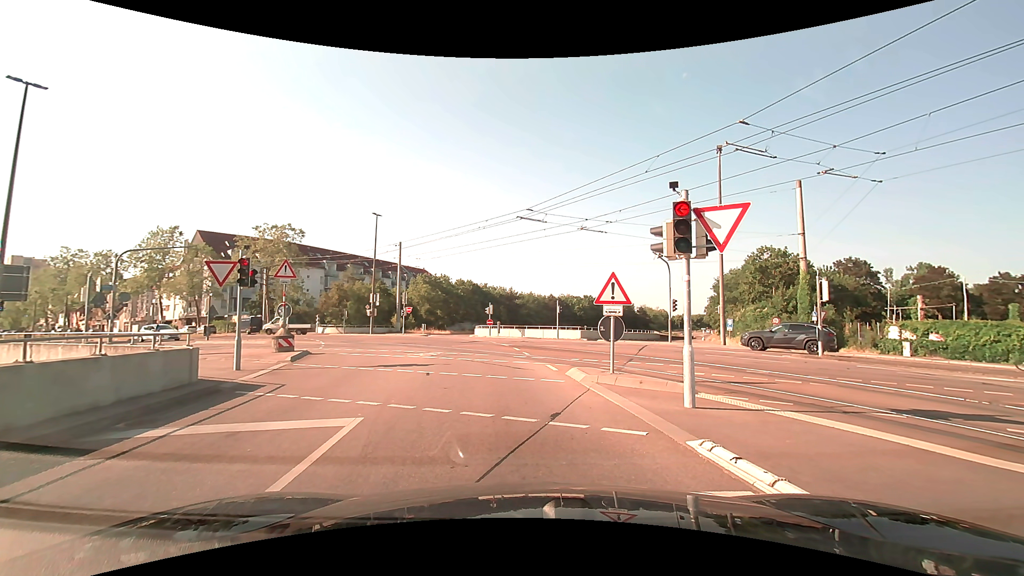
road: tertiary_link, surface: asphalt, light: Day
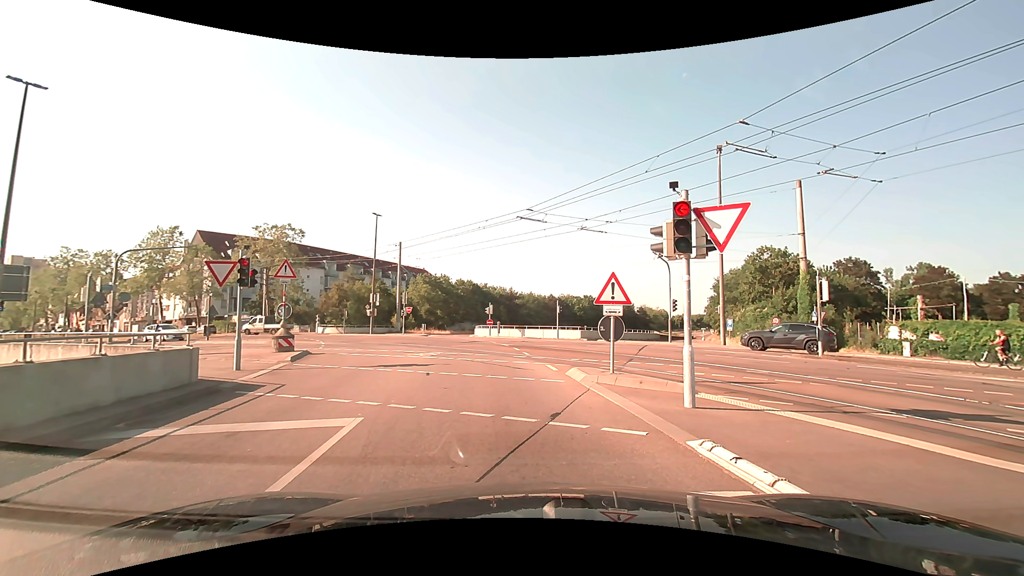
(0.0, 0.0) m; 0°
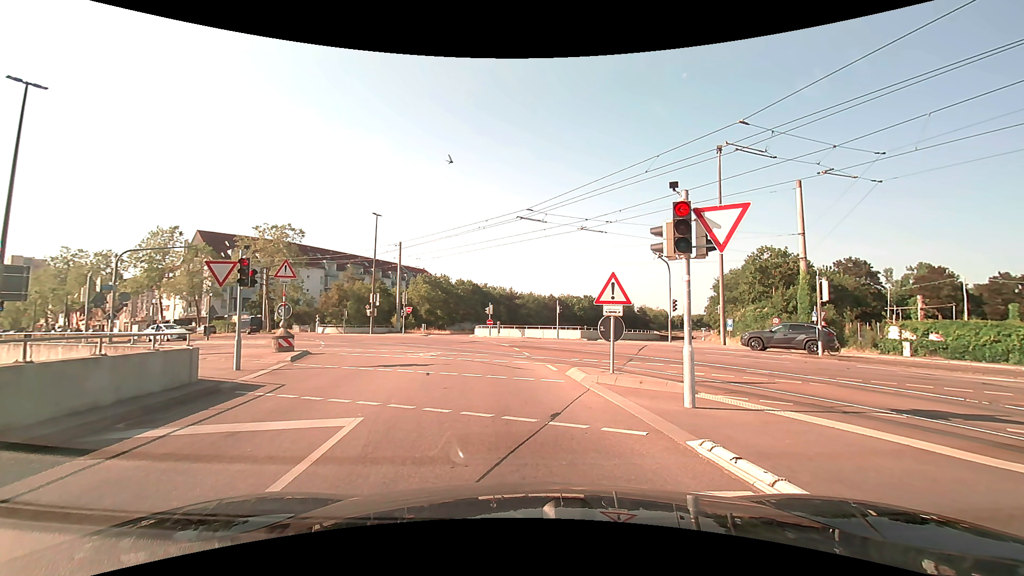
(0.0, 0.0) m; 0°
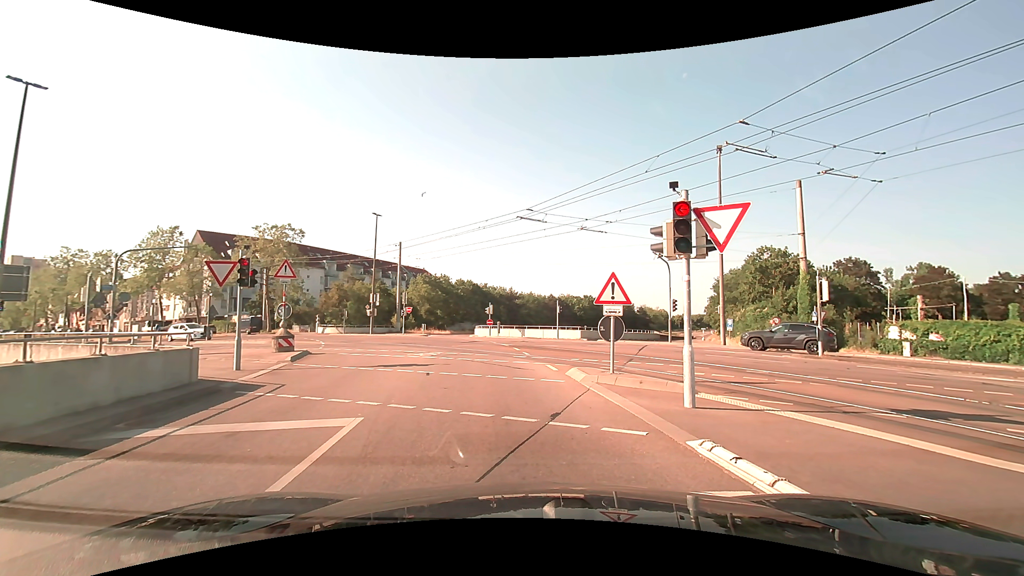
(0.0, 0.0) m; 0°
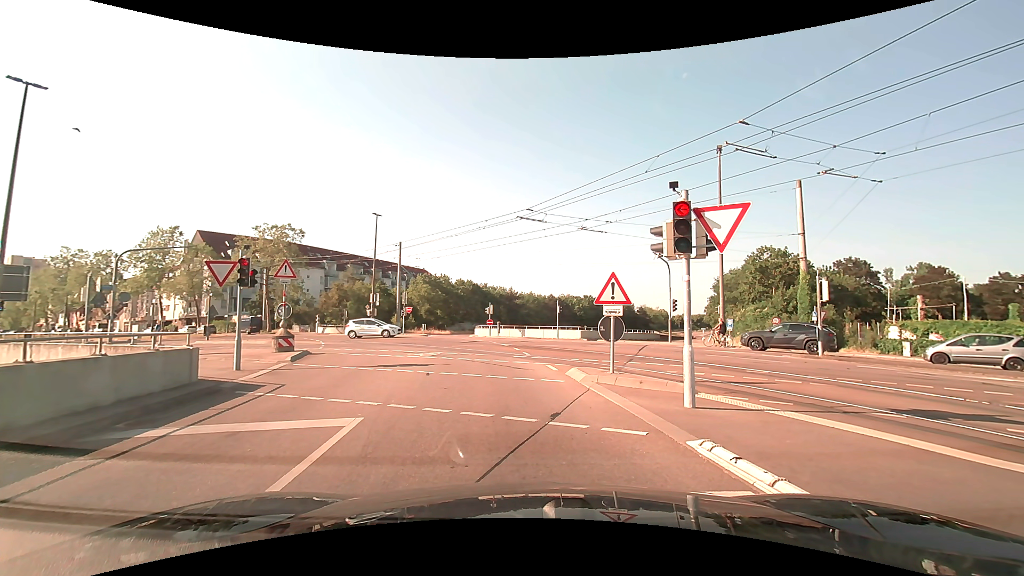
(0.0, 0.0) m; 0°
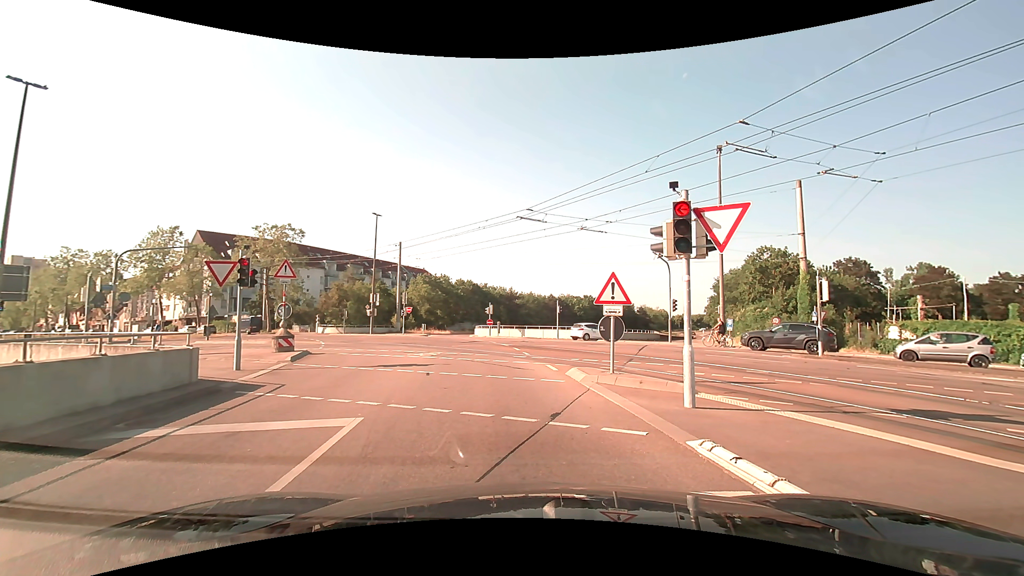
(0.0, 0.0) m; 0°
(-1, +10) (-2, +20) (-5, +30) (-9, +39) (-15, +47) (-22, +53) (-31, +59) (-39, +65) (-47, +70) (-56, +76) m
